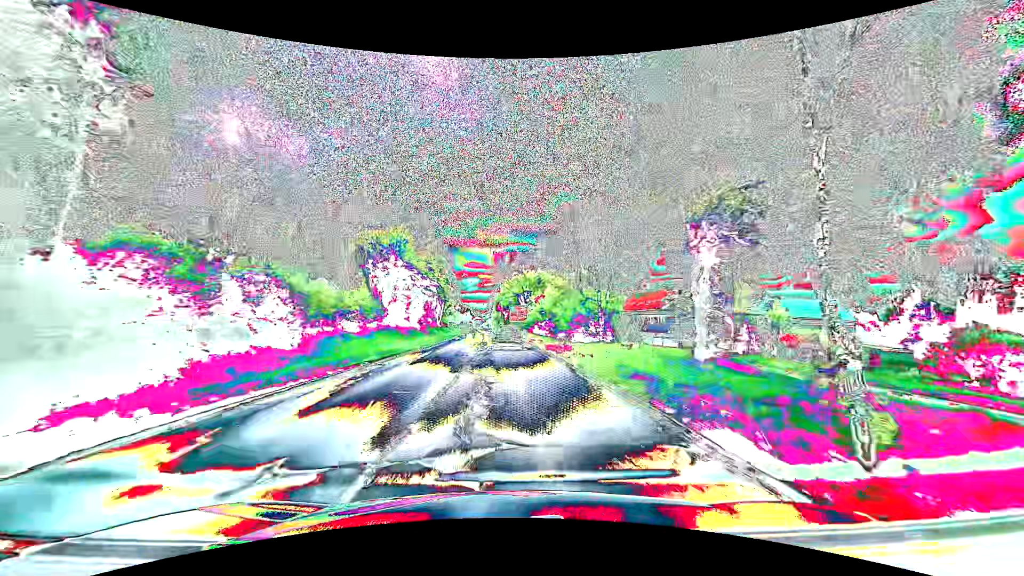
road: secondary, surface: asphalt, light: Day
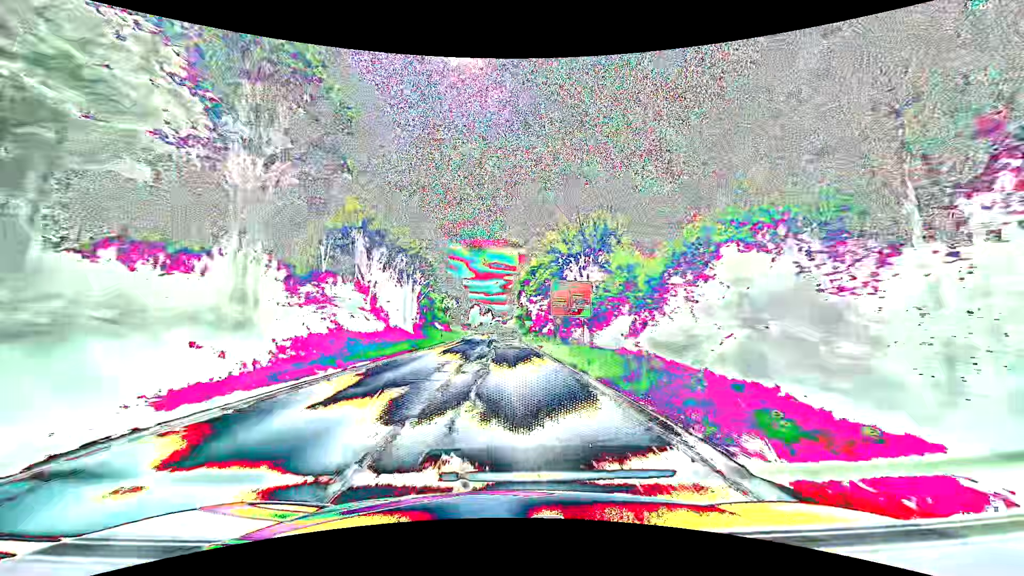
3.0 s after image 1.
(-1.4, +55.0) m; -2°
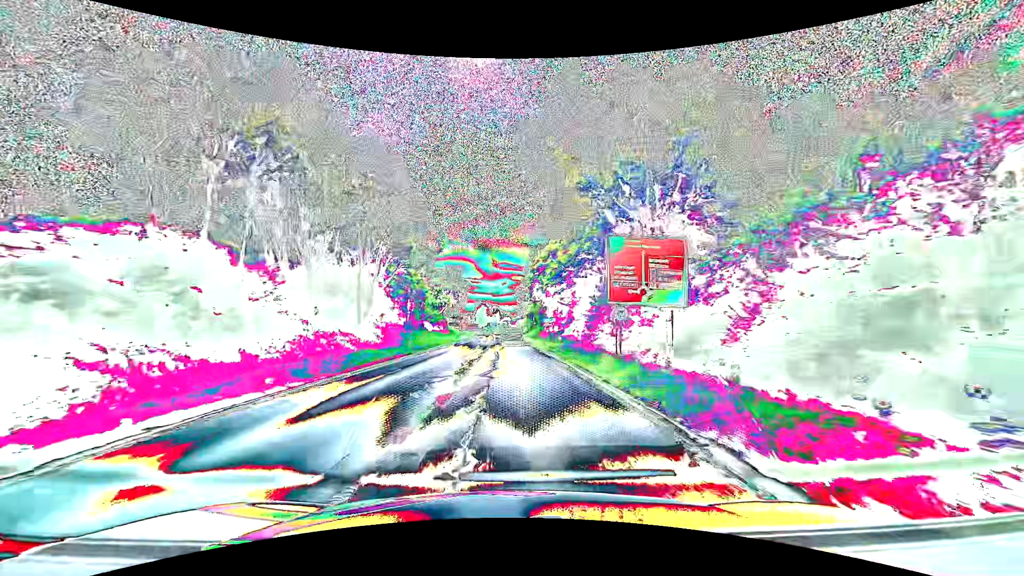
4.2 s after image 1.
(-0.3, +20.7) m; -1°
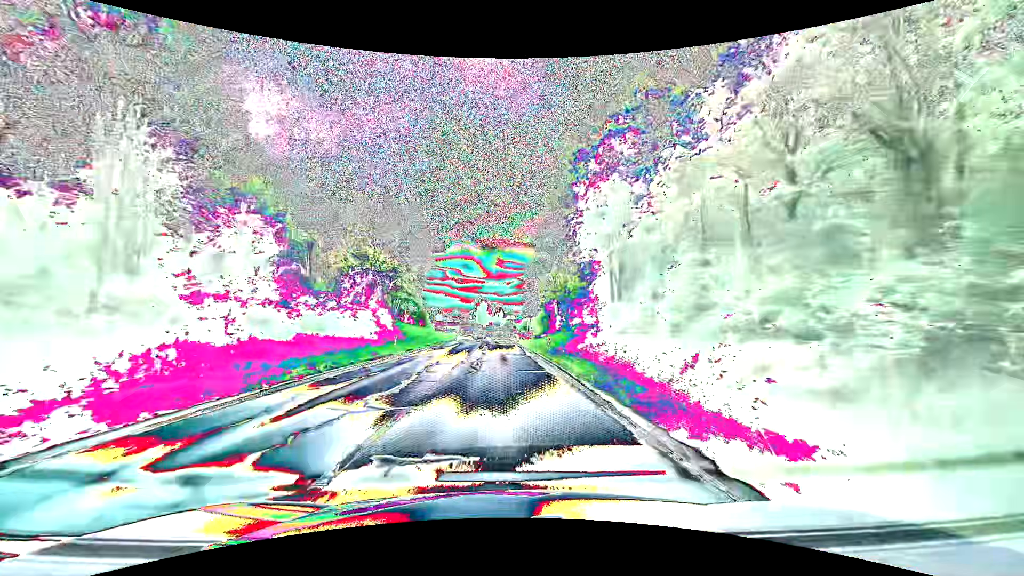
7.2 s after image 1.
(-0.2, +50.4) m; -1°
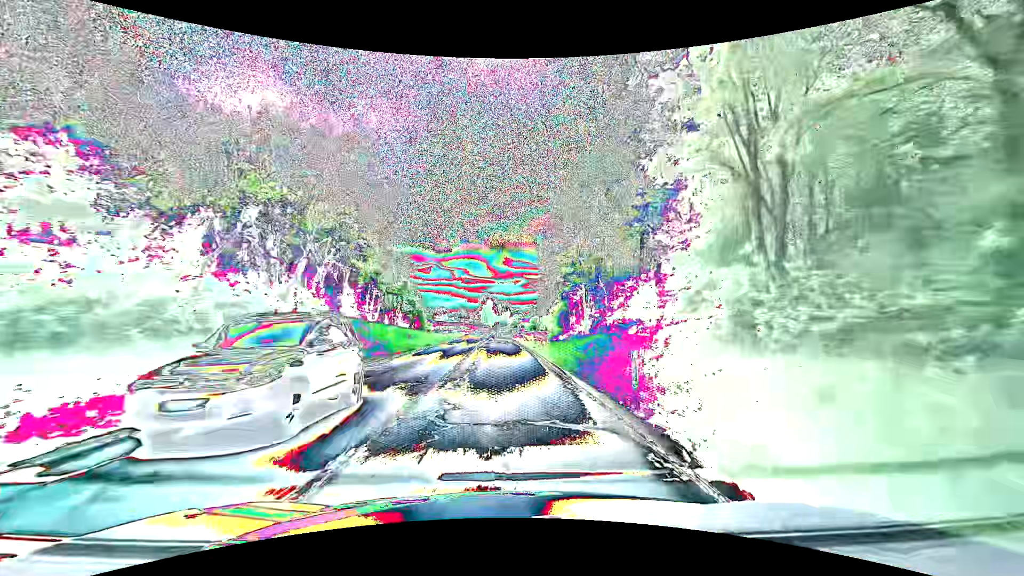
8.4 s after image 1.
(-0.1, +19.6) m; -1°
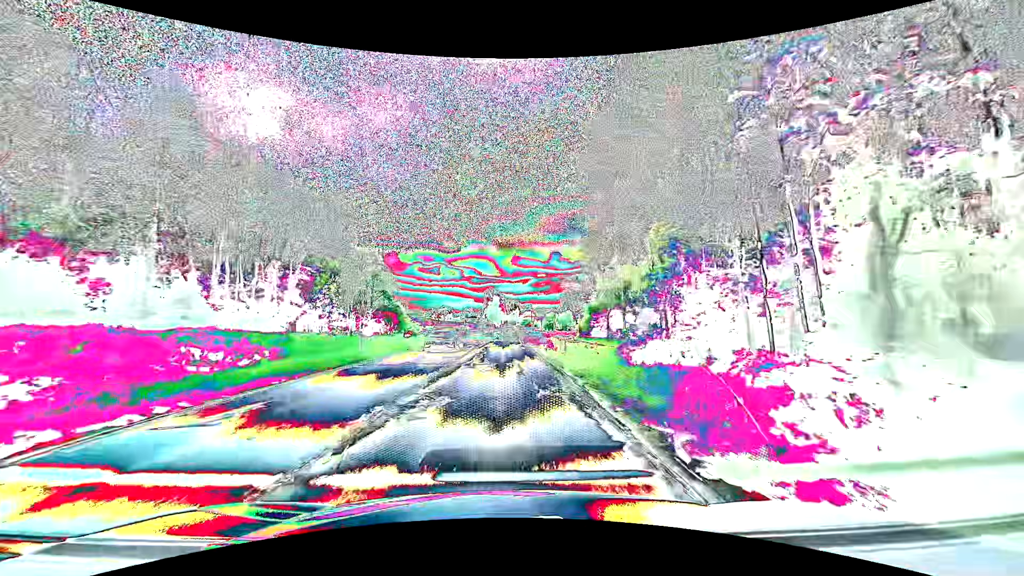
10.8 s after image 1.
(-0.1, +38.7) m; -1°
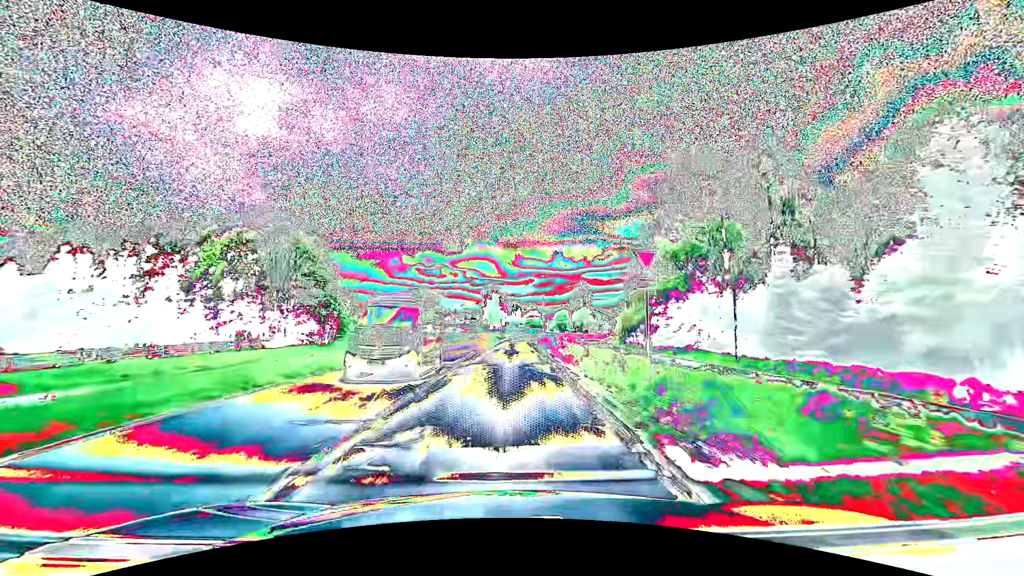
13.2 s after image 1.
(0.0, +38.2) m; 0°
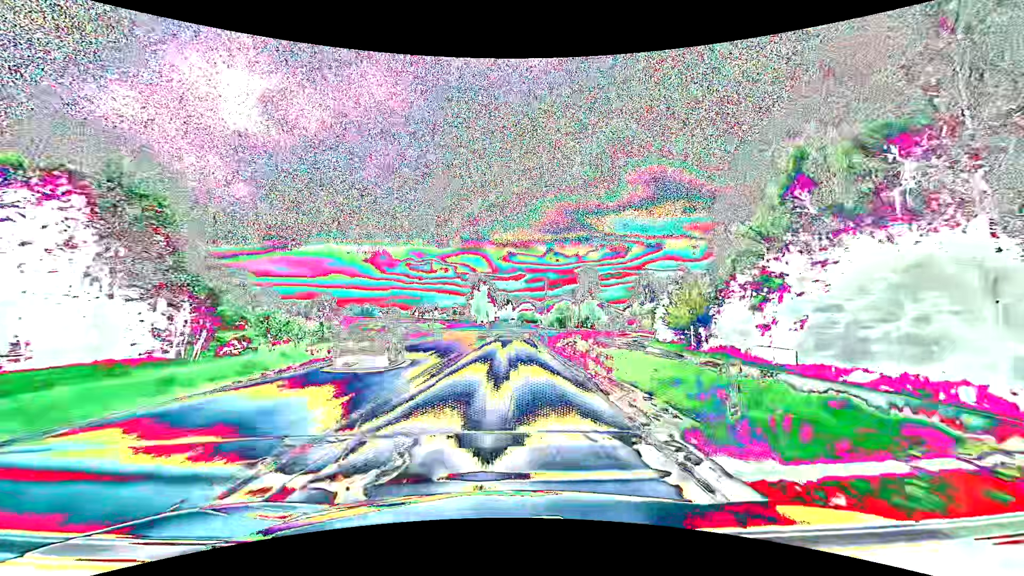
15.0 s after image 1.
(+0.3, +27.7) m; +1°
(0, +10) (0, +20) (0, +30) (+1, +40) (+1, +50) (+1, +60) (+1, +70) (+2, +80) (+5, +89) (+10, +98) m
